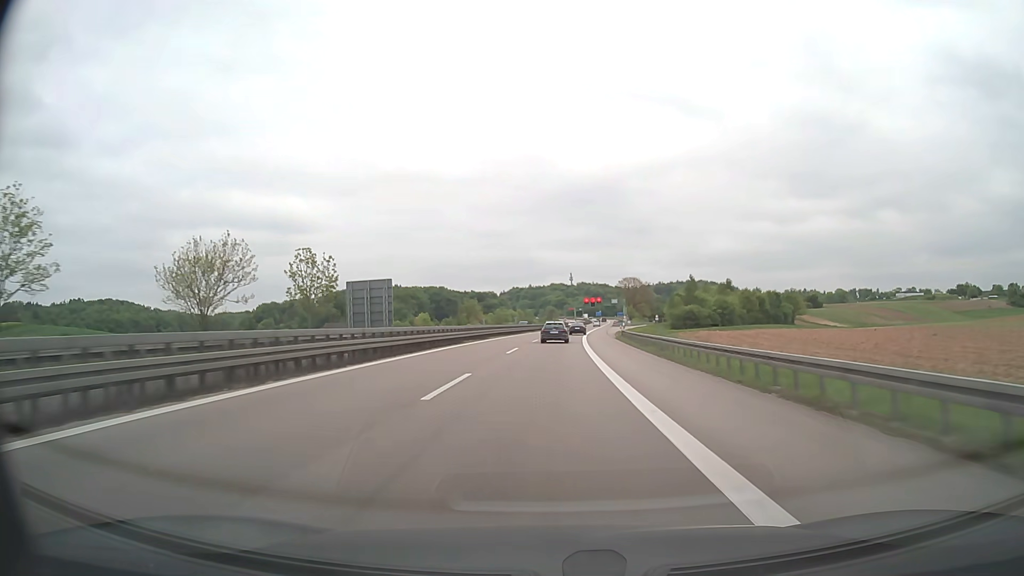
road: motorway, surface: asphalt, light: Day
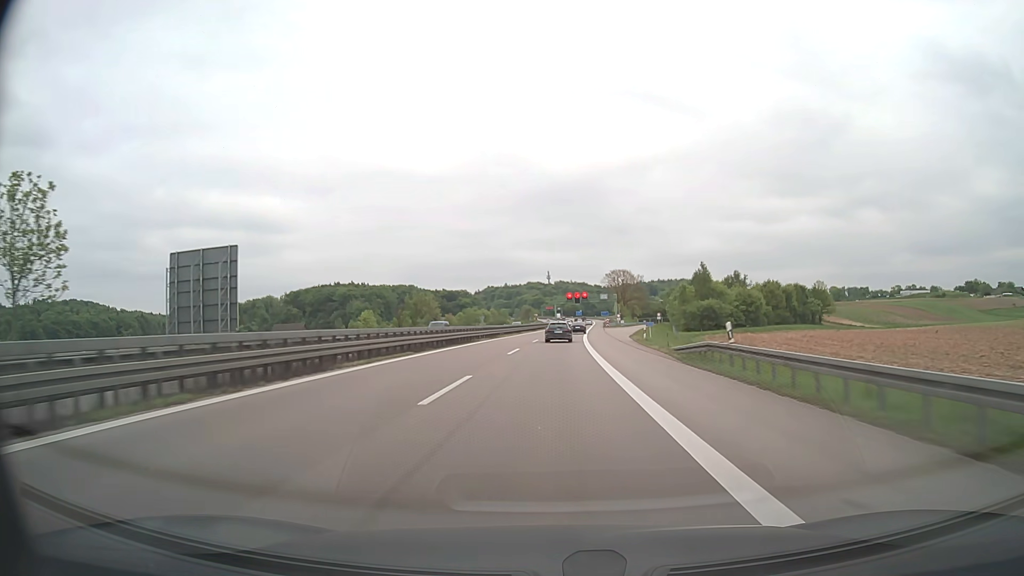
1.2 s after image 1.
(+0.7, +36.9) m; +2°
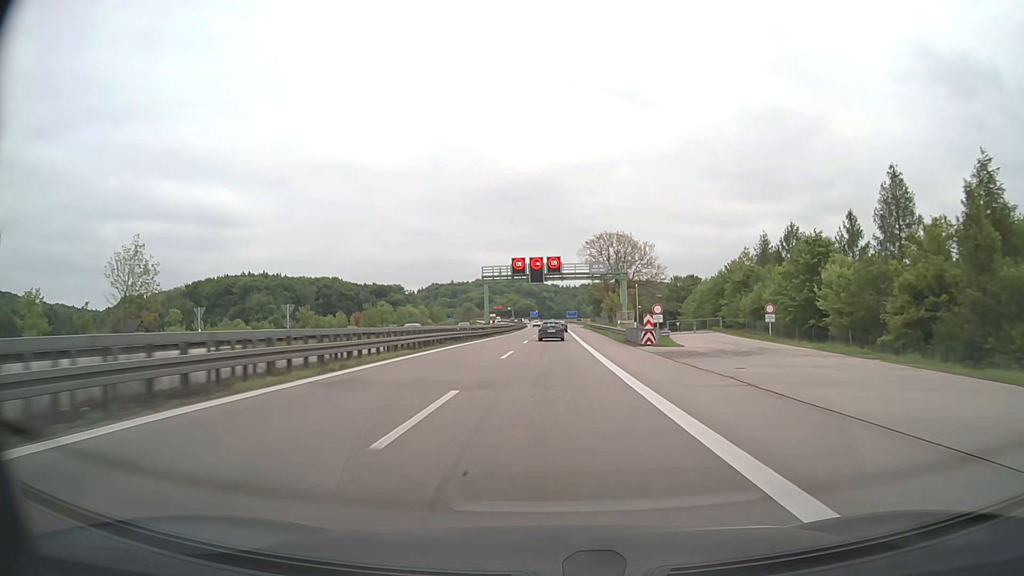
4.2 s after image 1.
(+3.7, +94.8) m; +4°
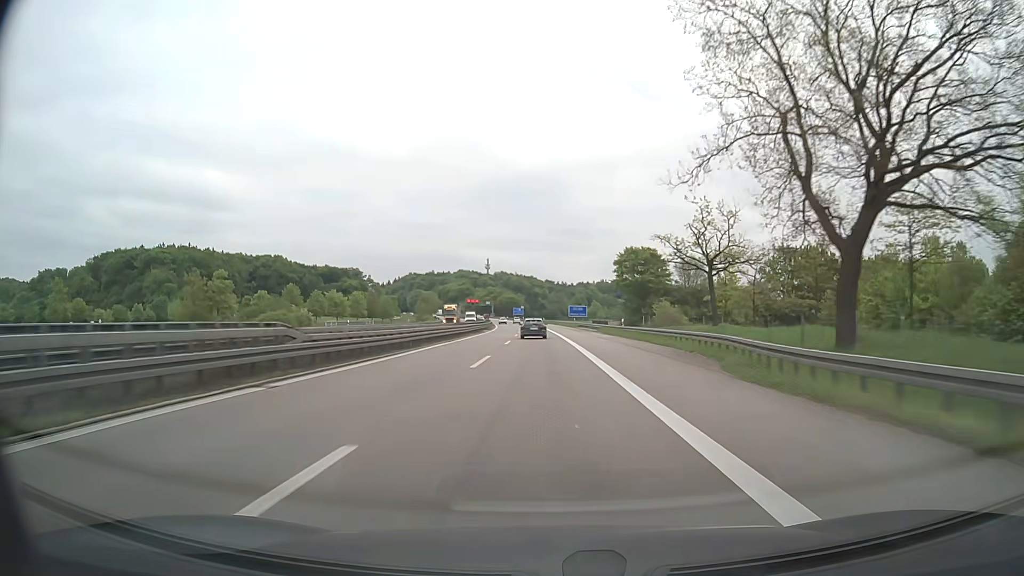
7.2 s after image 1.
(+1.3, +97.2) m; +1°
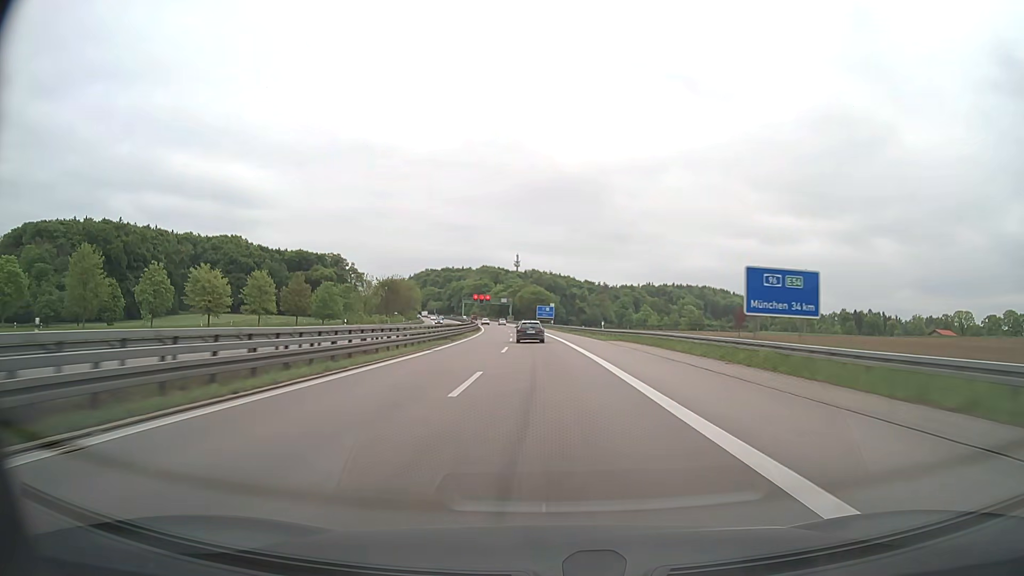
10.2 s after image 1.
(-2.2, +97.9) m; -3°
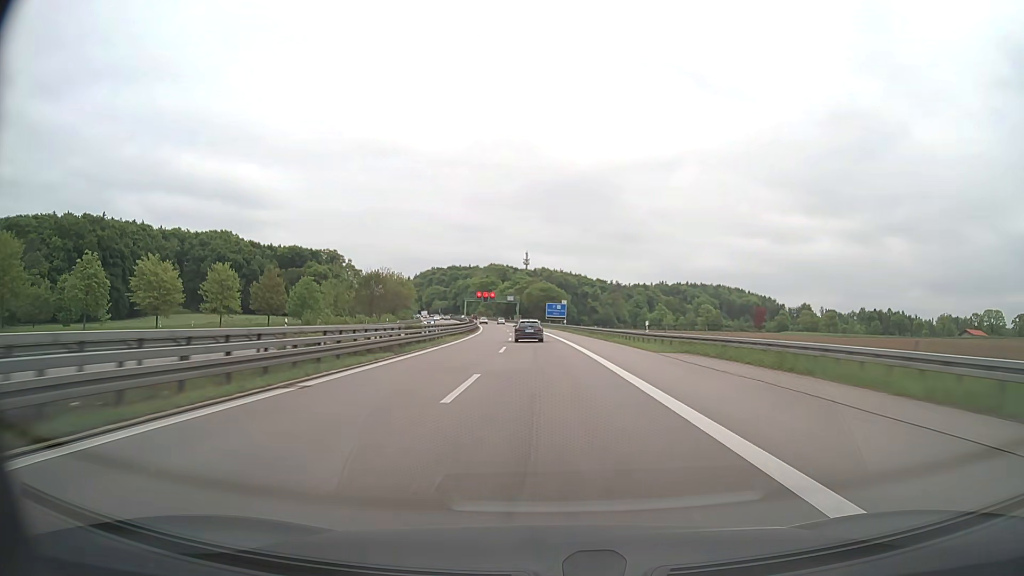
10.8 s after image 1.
(-0.1, +19.5) m; -1°
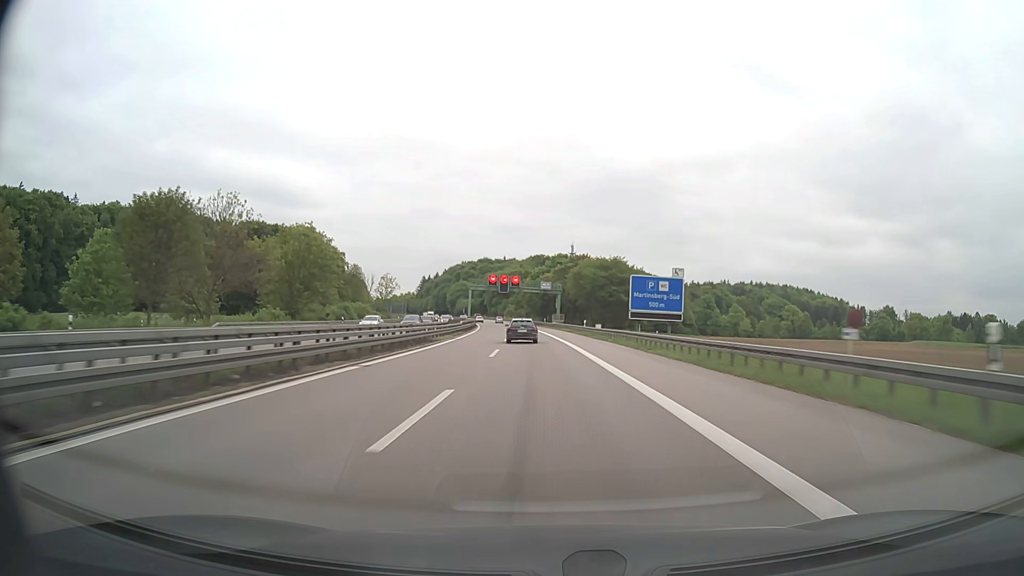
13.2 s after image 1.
(-2.5, +77.2) m; -4°
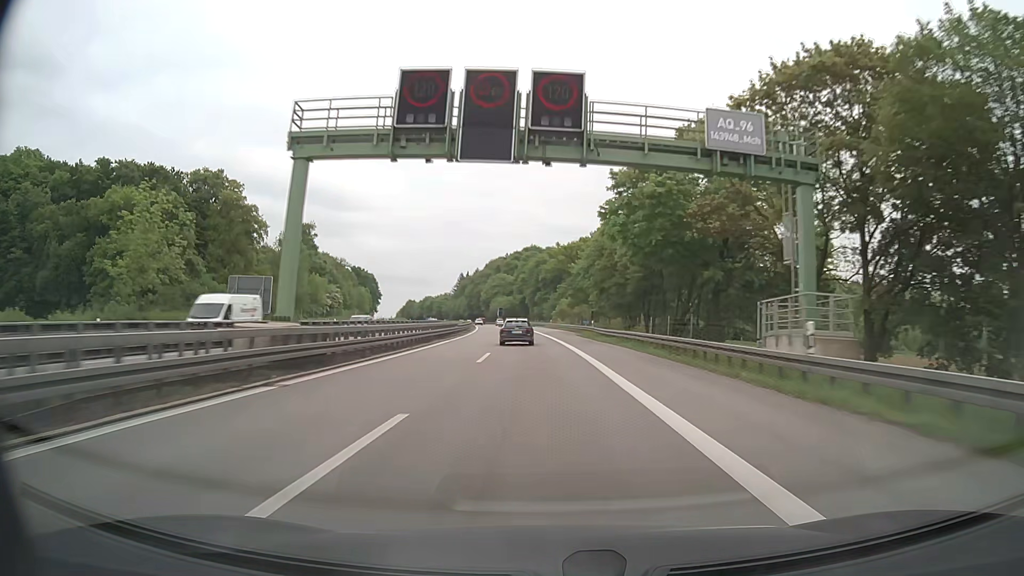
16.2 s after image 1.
(-4.0, +94.4) m; -5°
(0, +10) (0, +20) (-1, +30) (-1, +40) (-1, +50) (-2, +60) (-2, +70) (-3, +80) (-4, +90) (-5, +100) m
